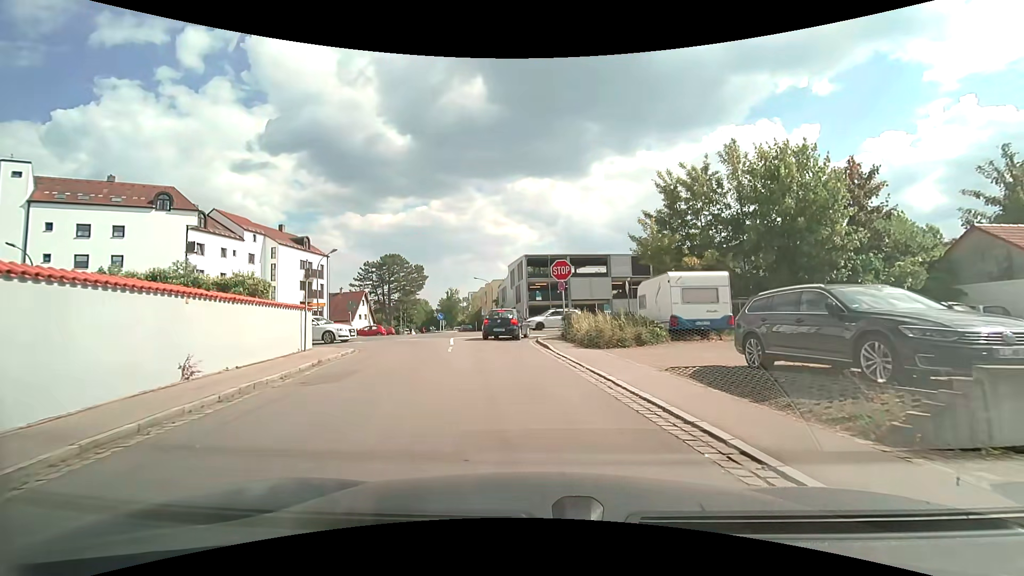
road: residential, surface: asphalt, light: Day
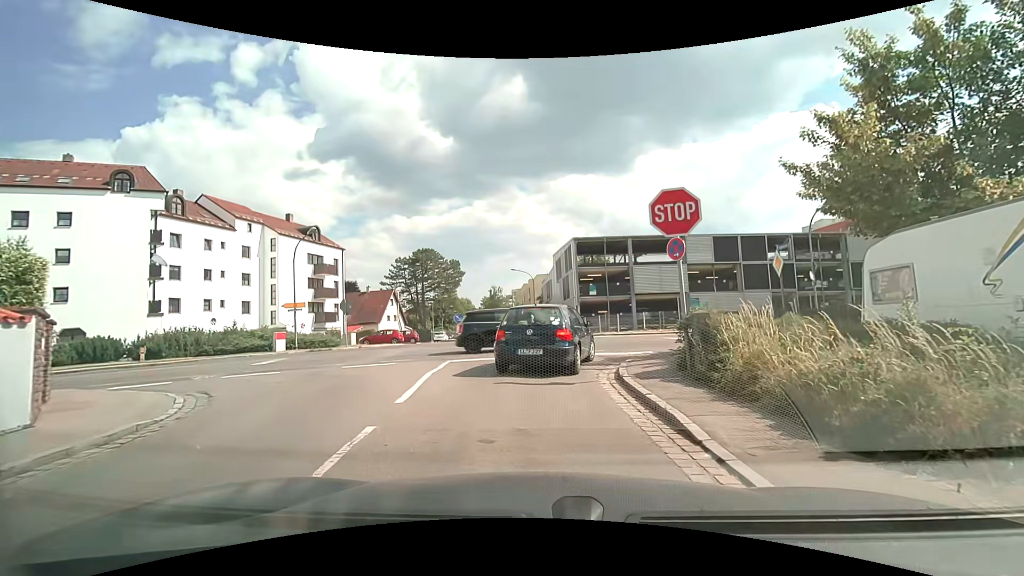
(-0.7, +12.0) m; -6°
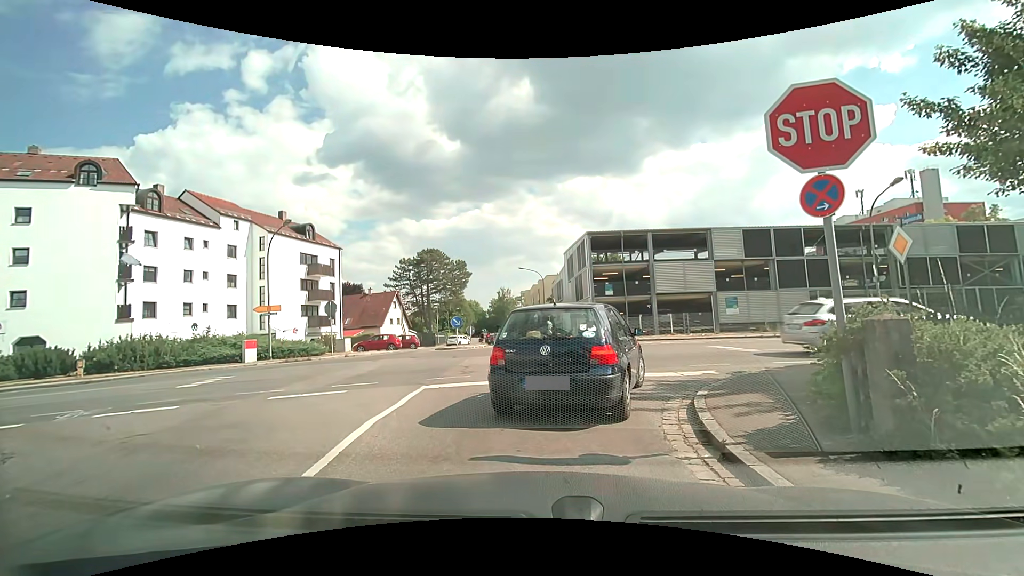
(-0.1, +4.1) m; -2°
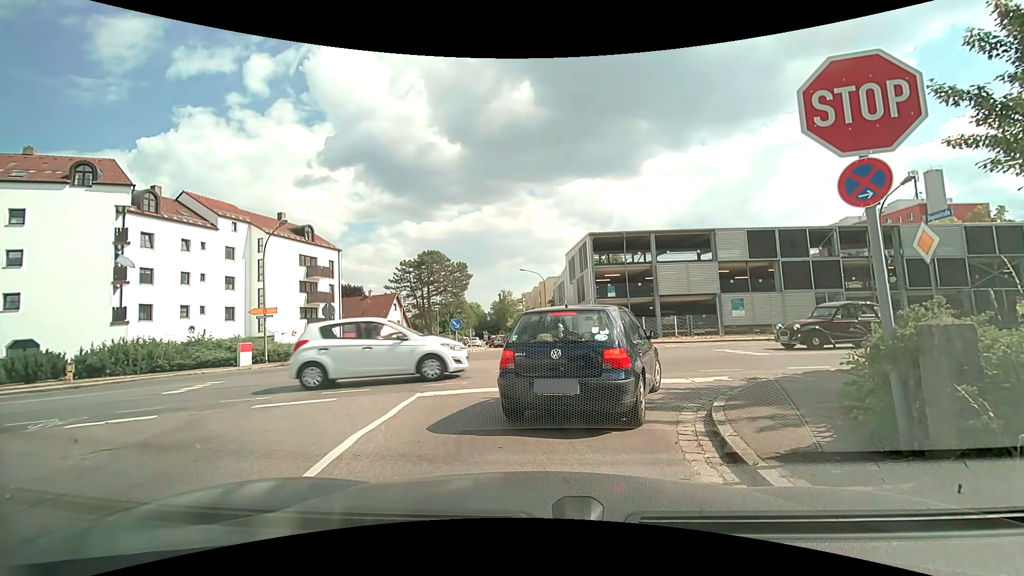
(0.0, +0.6) m; 0°
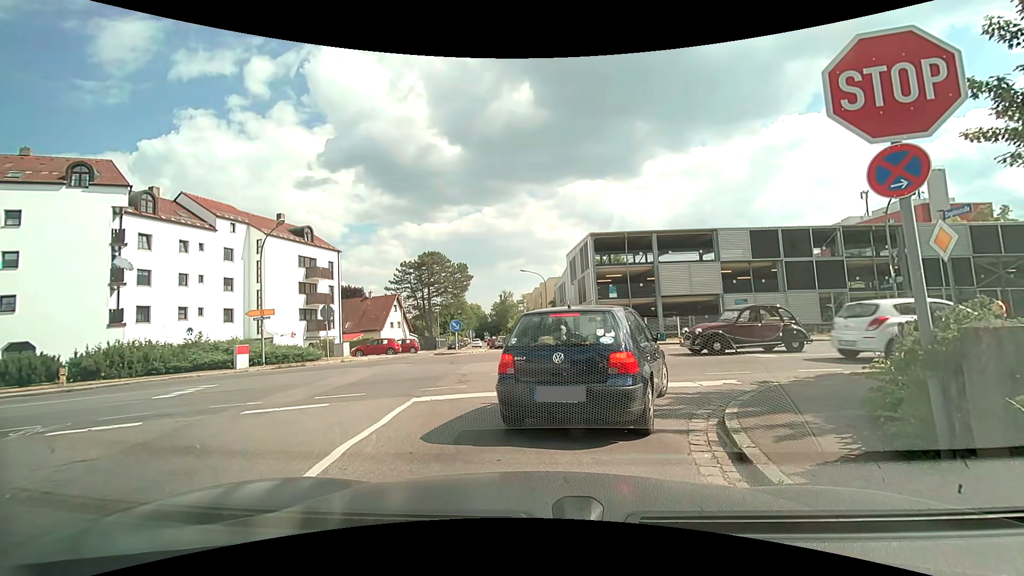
(0.0, +0.4) m; 0°
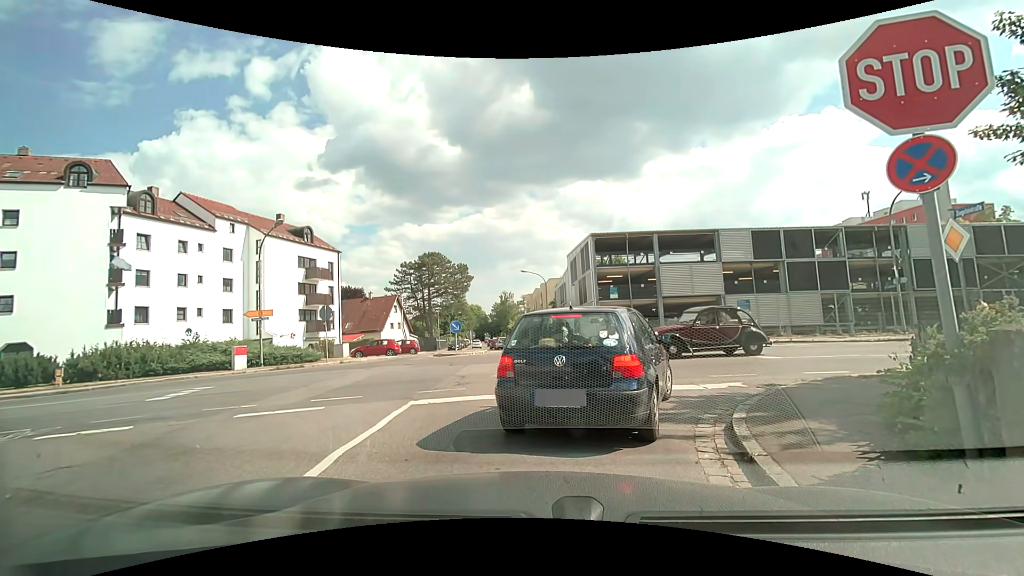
(0.0, +0.2) m; 0°
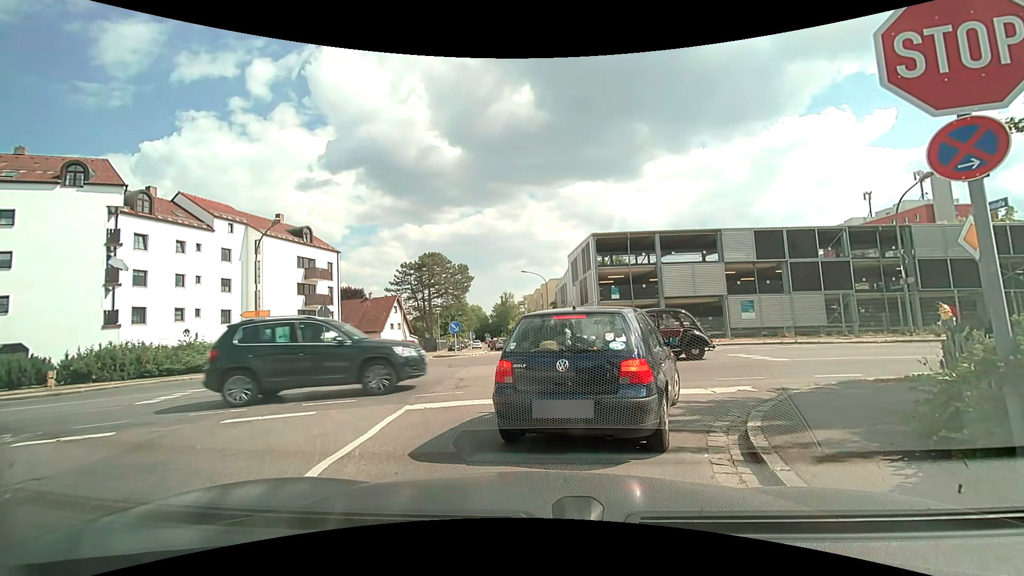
(0.0, +0.4) m; 0°
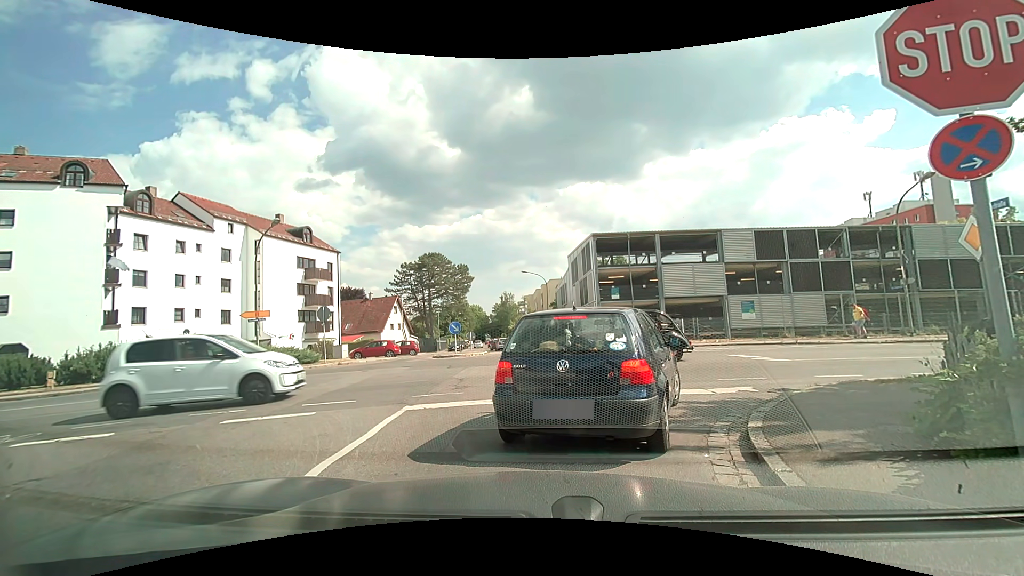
(0.0, +0.1) m; 0°
